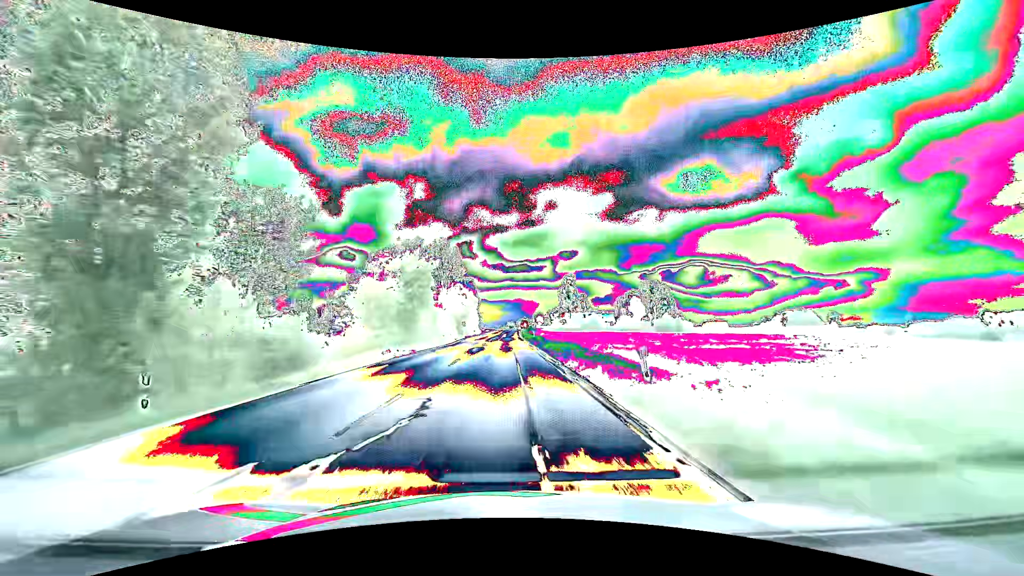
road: primary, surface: asphalt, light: Day
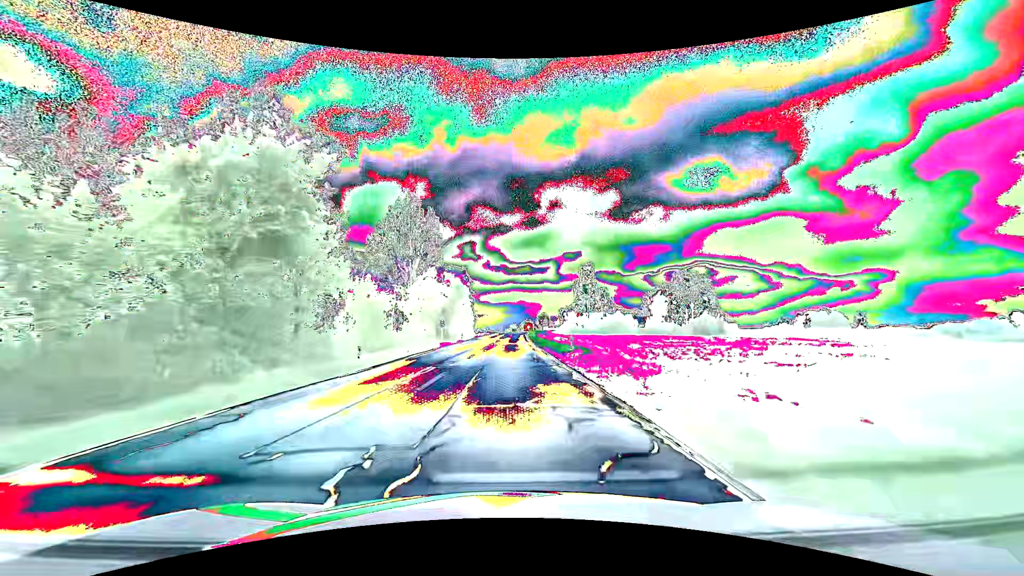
(-0.1, +31.6) m; 0°
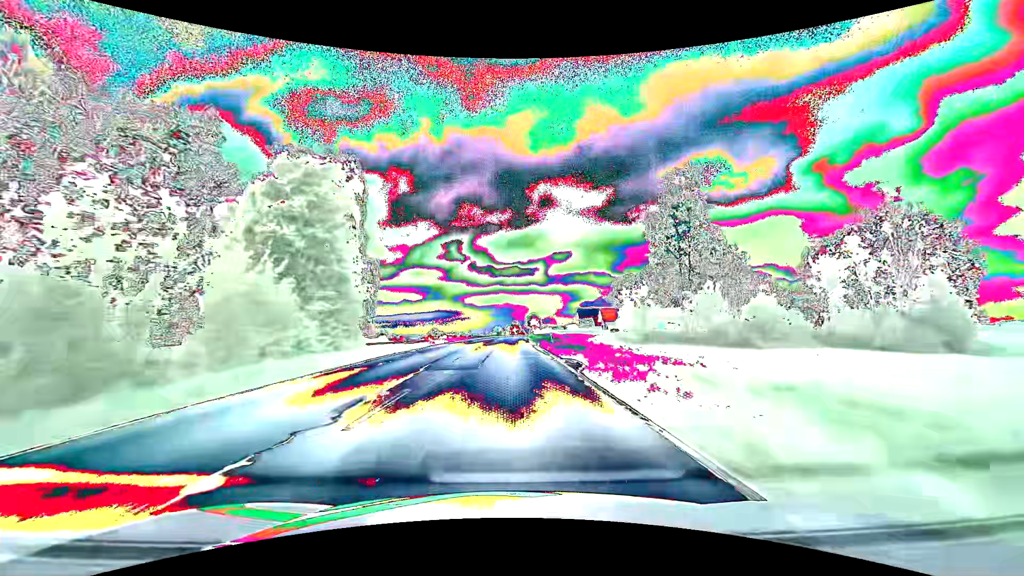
(+1.0, +78.9) m; +2°
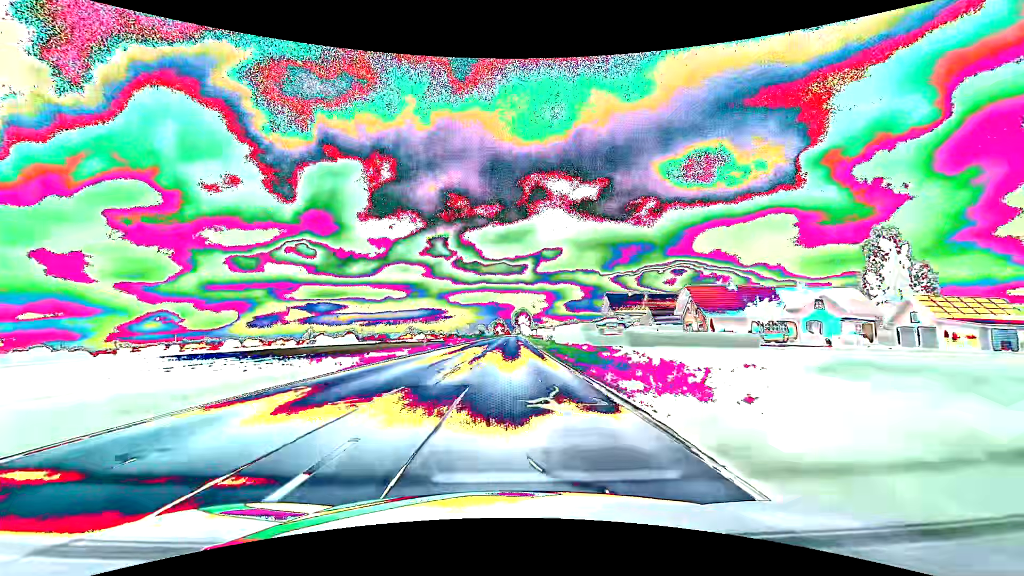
(+1.0, +78.8) m; +2°
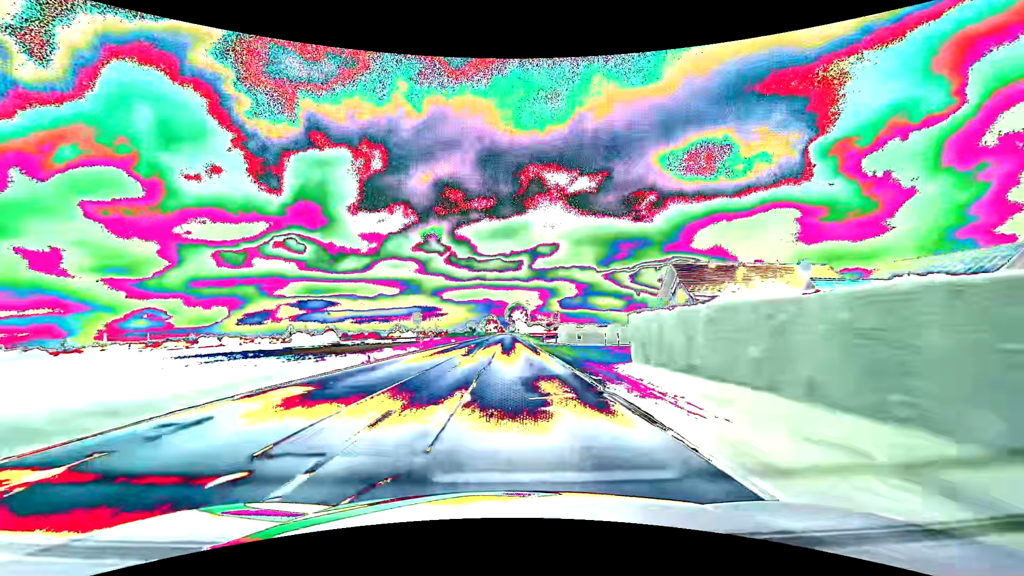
(+0.3, +47.5) m; +1°
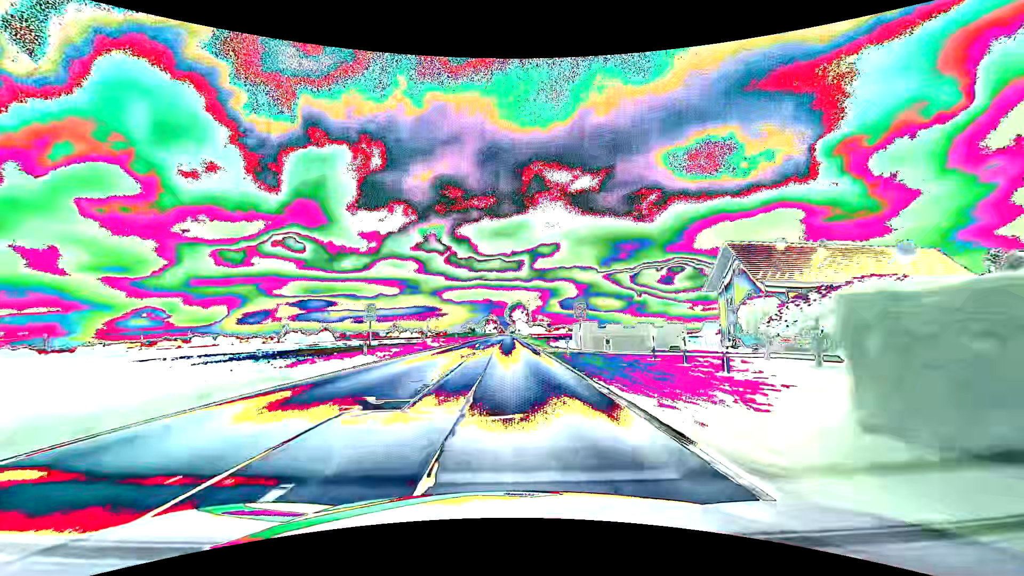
(0.0, +15.8) m; 0°
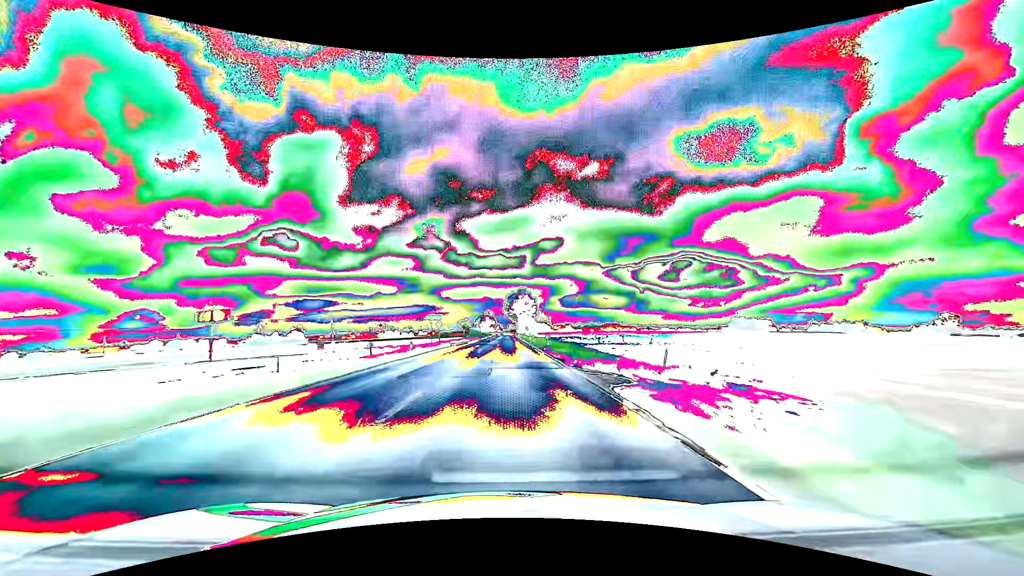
(0.0, +79.3) m; 0°
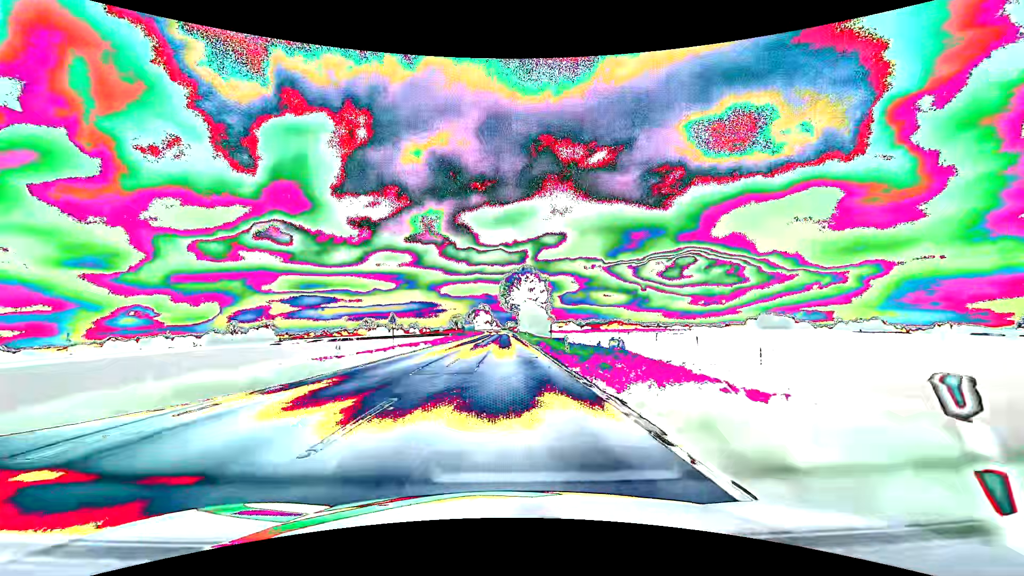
(+0.2, +63.4) m; 0°
(0, +10) (0, +20) (0, +30) (0, +40) (0, +50) (0, +60) (0, +70) (-1, +80) (-1, +90) (-1, +100) m
